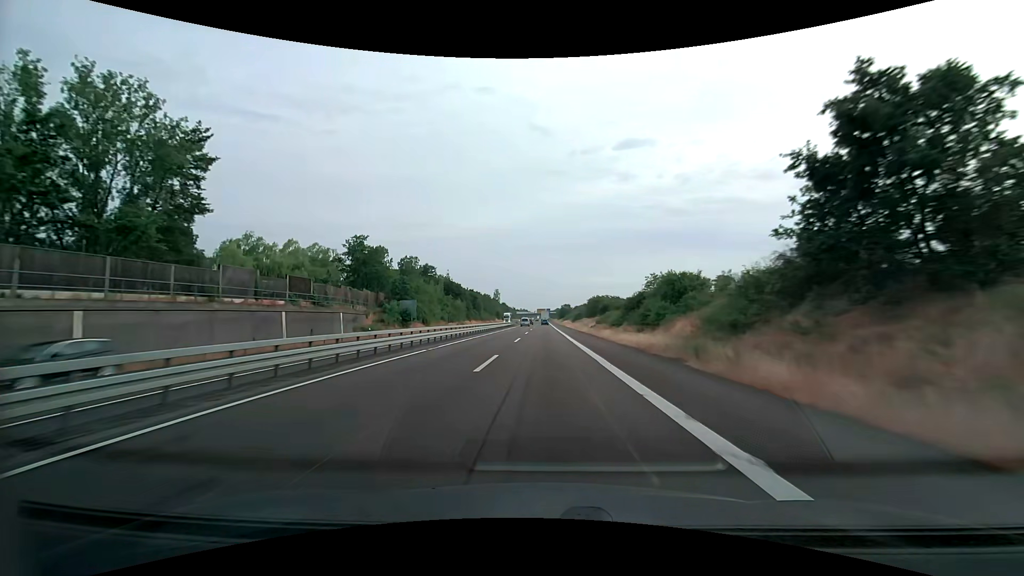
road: trunk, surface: asphalt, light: Day
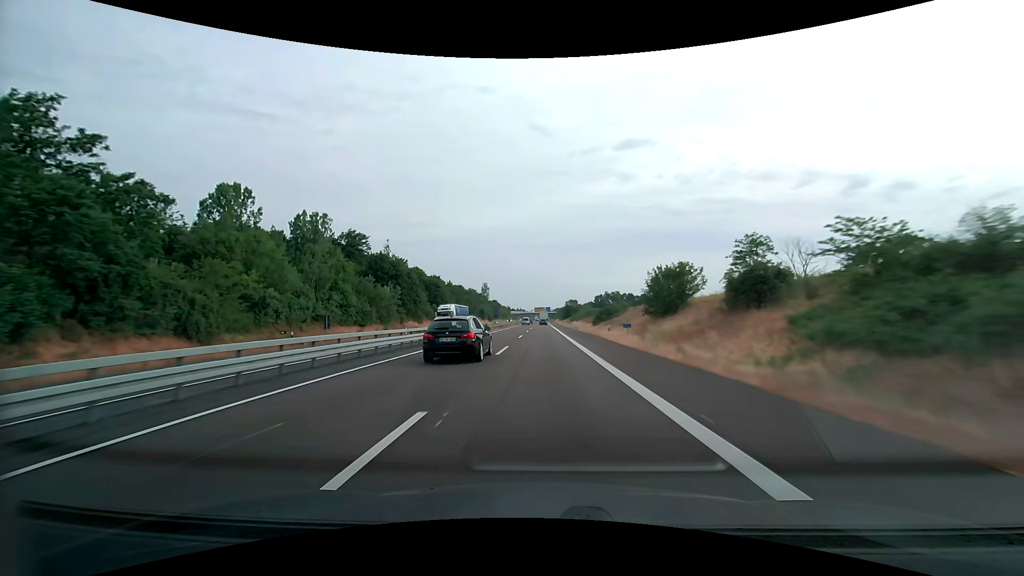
(+0.1, +65.7) m; 0°
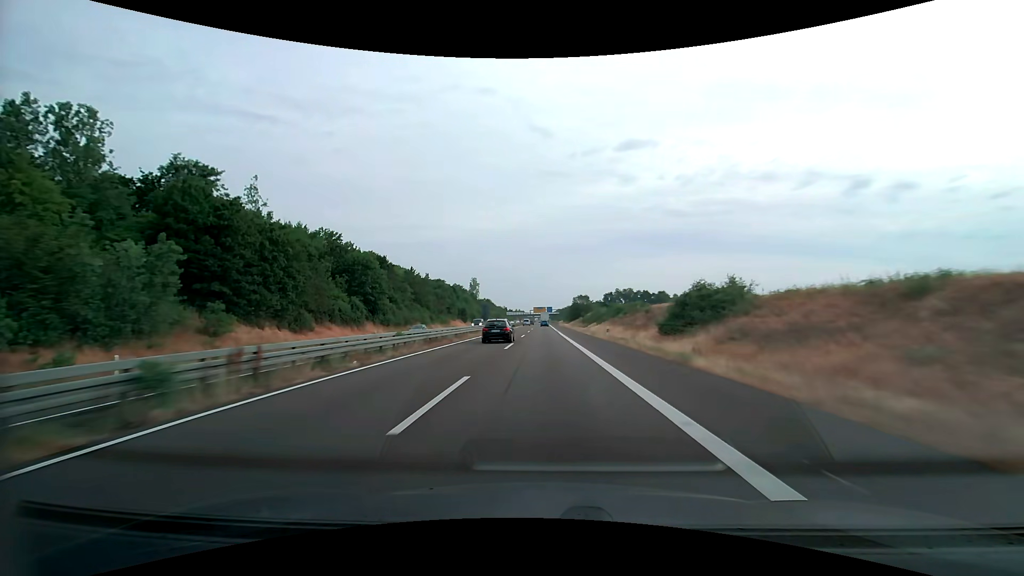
(0.0, +49.3) m; 0°
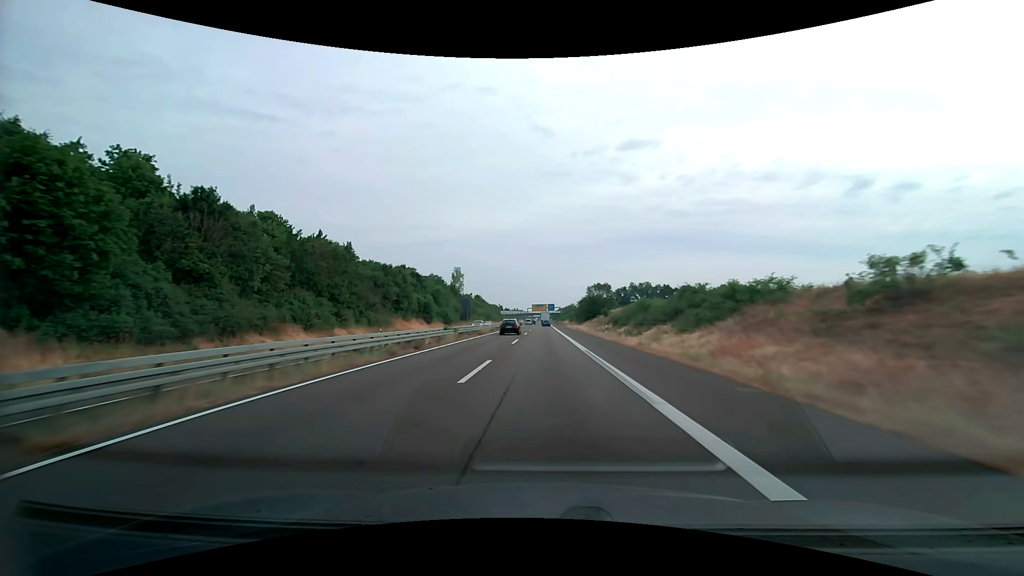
(0.0, +49.3) m; 0°
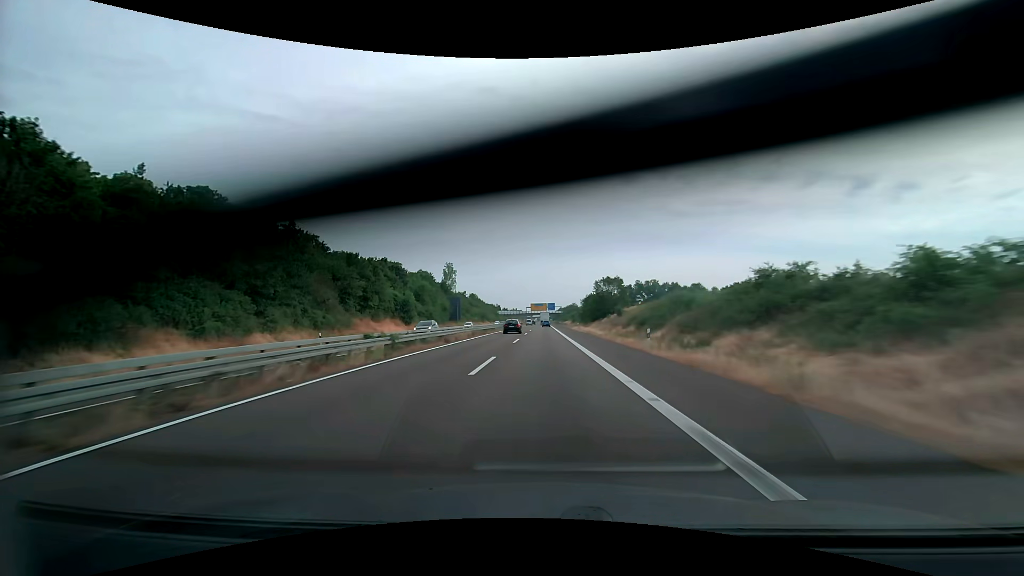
(0.0, +16.4) m; 0°
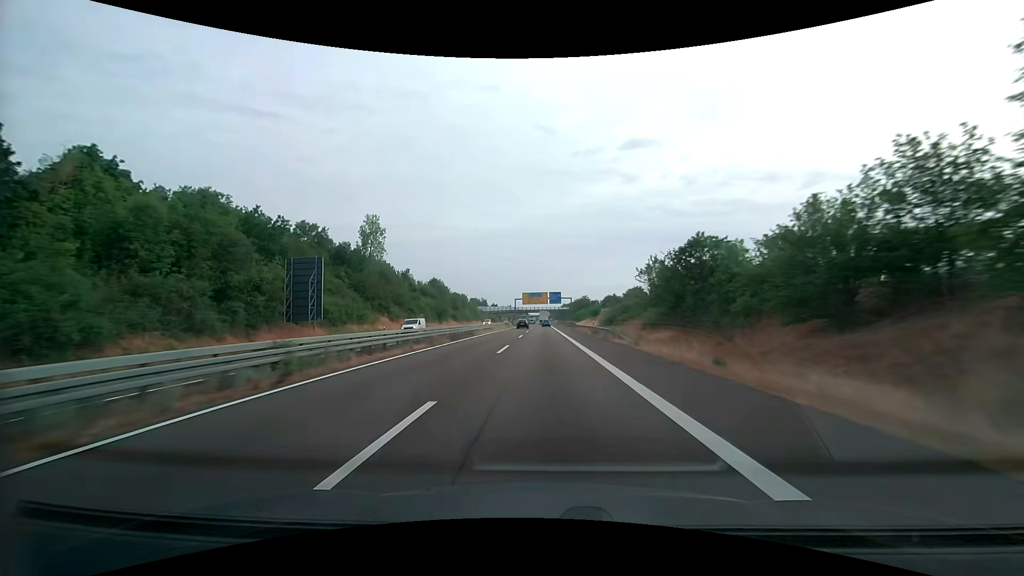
(+0.1, +82.1) m; 0°
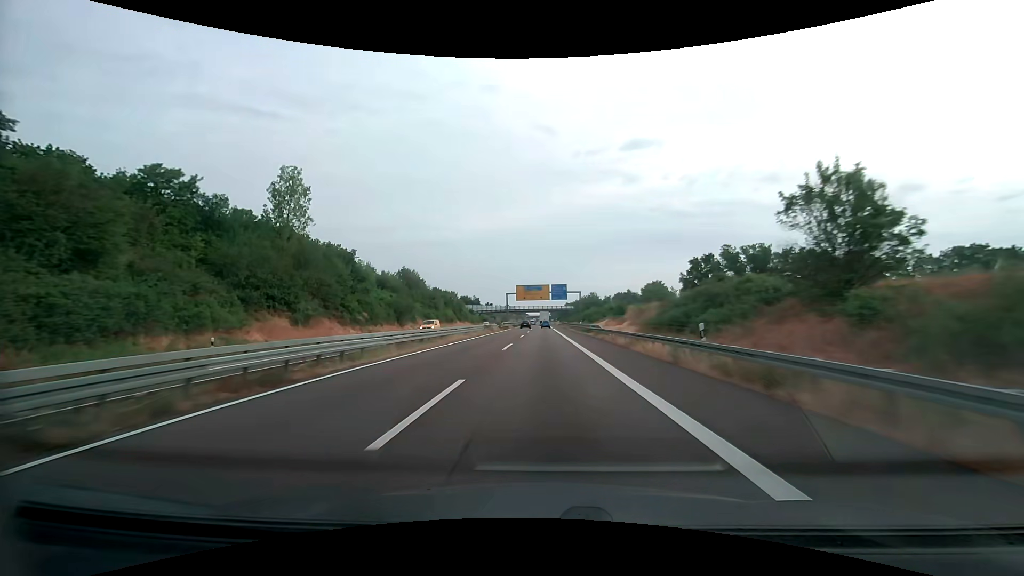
(0.0, +32.9) m; 0°
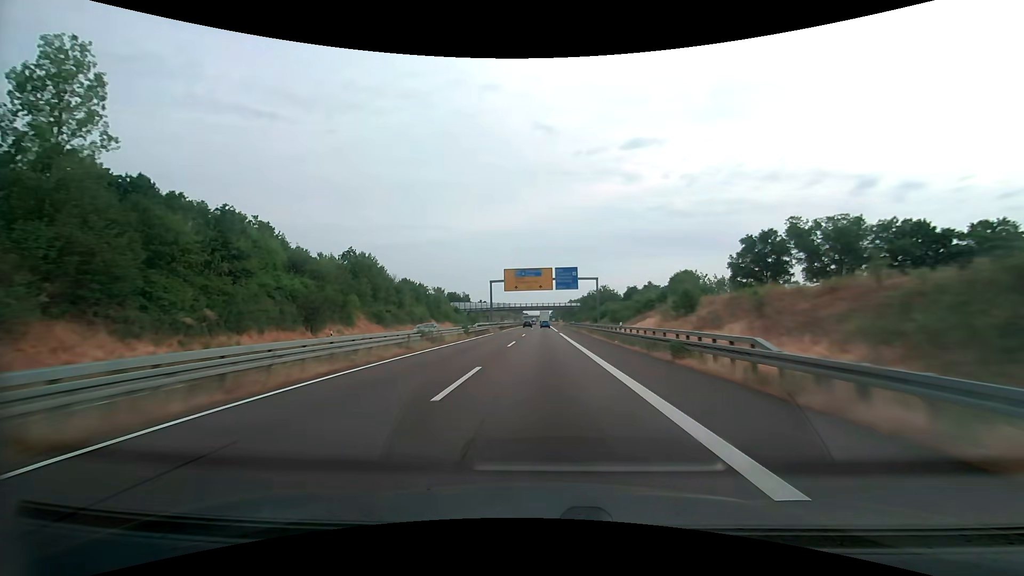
(0.0, +32.9) m; 0°
(0, +10) (0, +20) (0, +30) (0, +40) (0, +50) (0, +60) (0, +70) (0, +80) (0, +90) (0, +100) m
